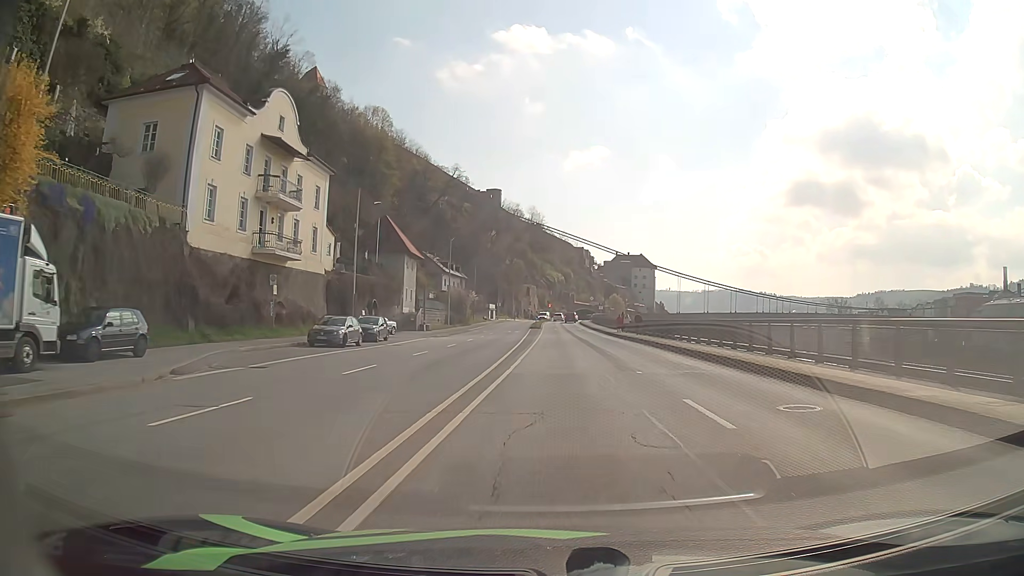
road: primary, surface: asphalt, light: Day
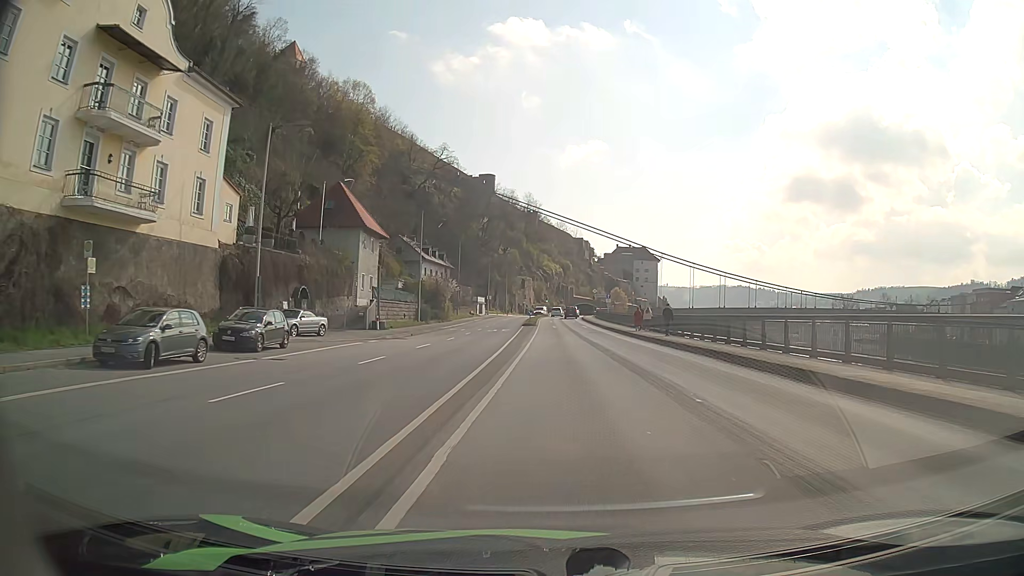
(0.0, +16.0) m; 0°
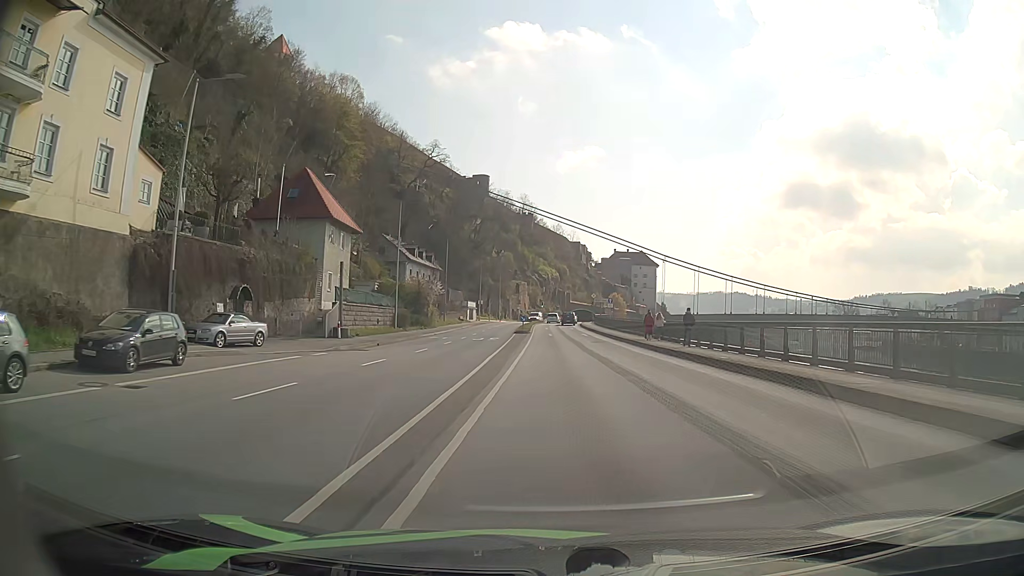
(0.0, +7.6) m; 0°
(0, +10) (0, +20) (0, +30) (0, +40) (0, +50) (0, +60) (0, +70) (0, +80) (0, +90) (+1, +100) m
